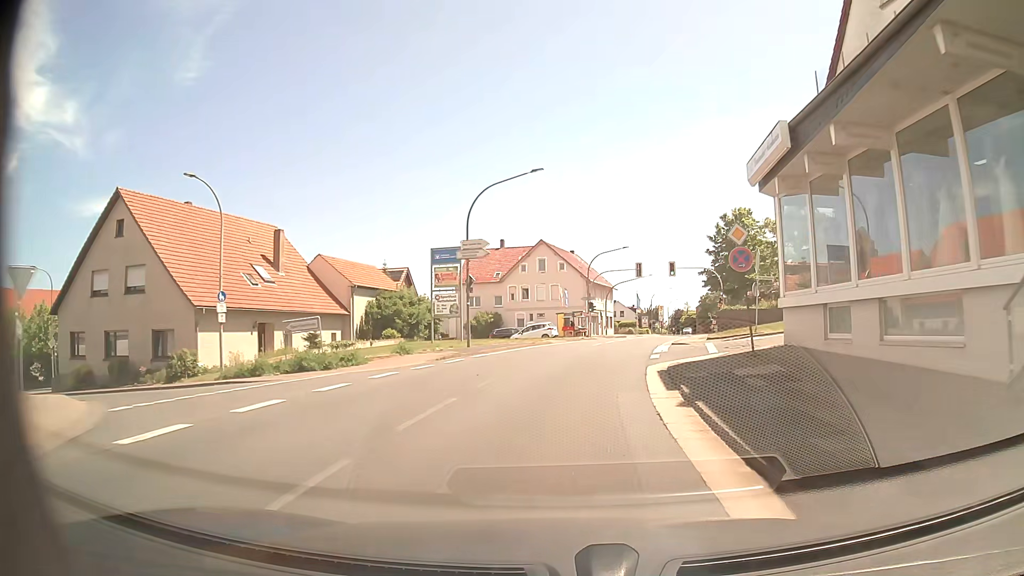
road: primary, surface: asphalt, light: Day
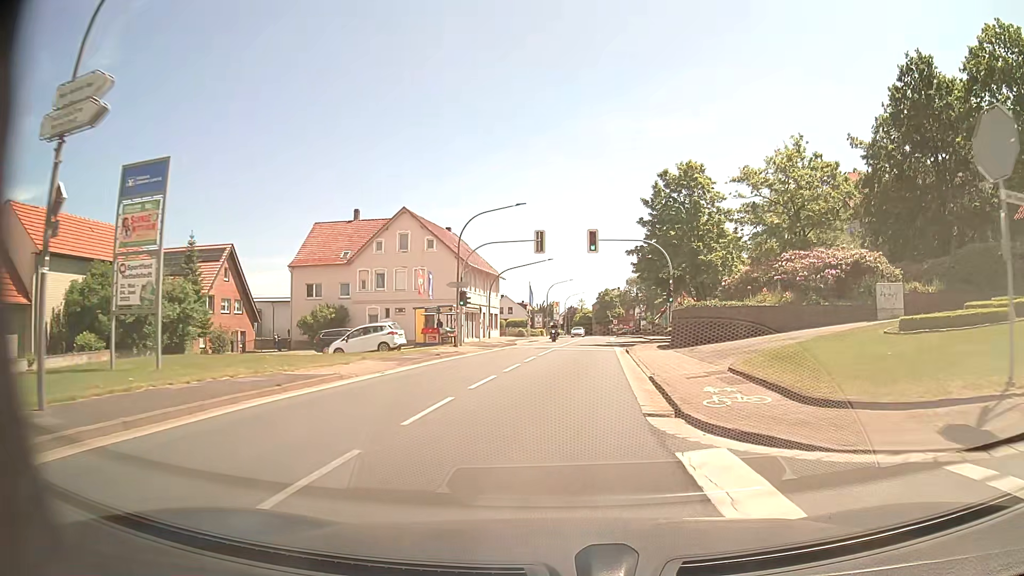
(+1.9, +22.2) m; +10°
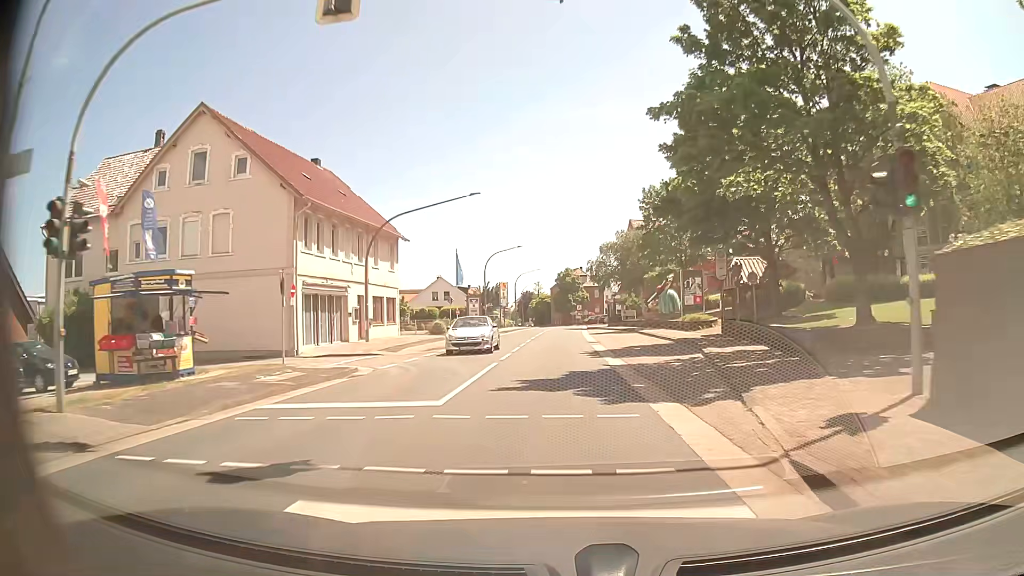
(+1.2, +30.2) m; +3°
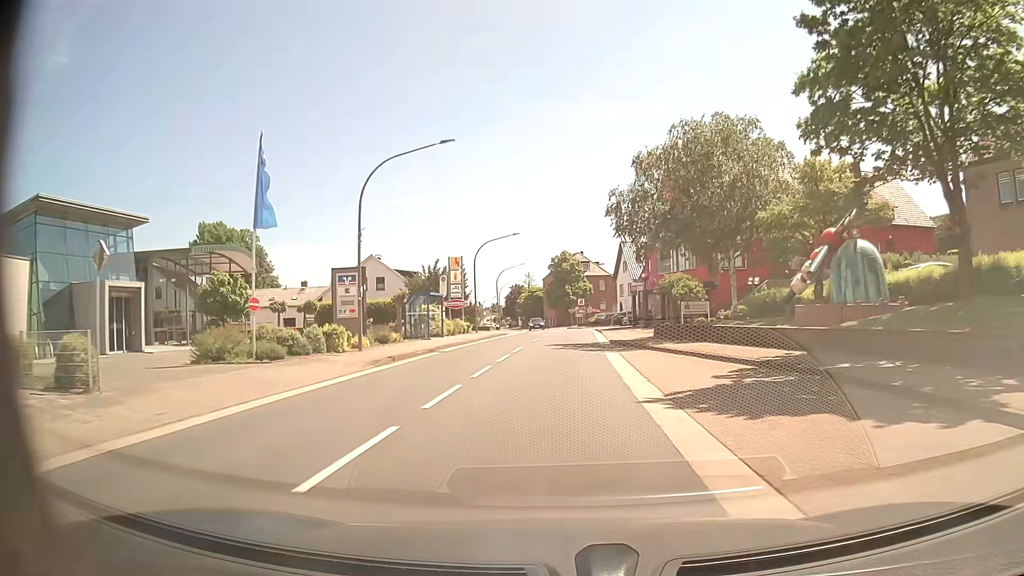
(+0.5, +38.5) m; 0°
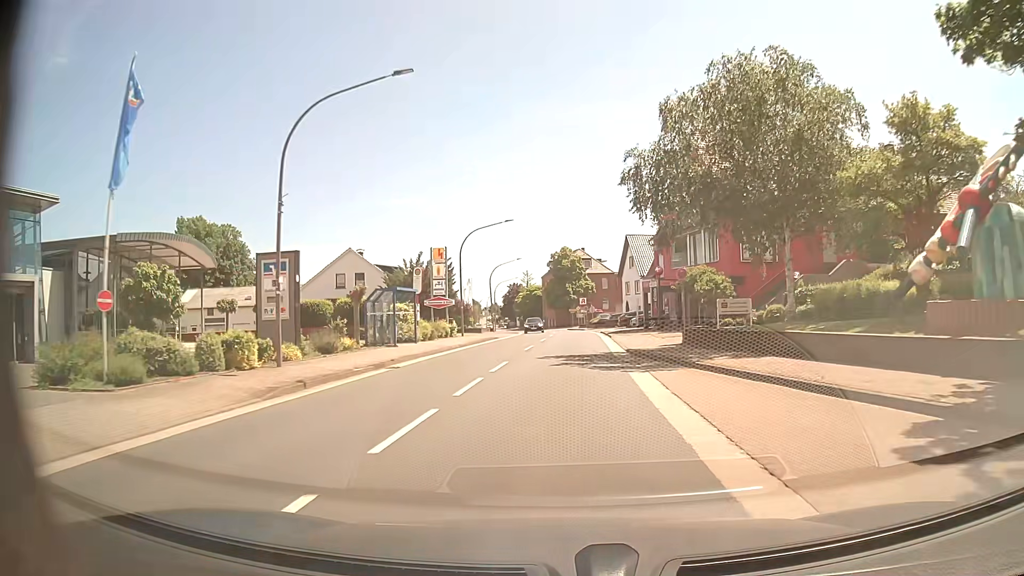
(0.0, +7.7) m; 0°
(0, +10) (0, +20) (0, +30) (+1, +40) (+1, +50) (+1, +60) (0, +70) (0, +80) (-1, +90) (-2, +100) m
